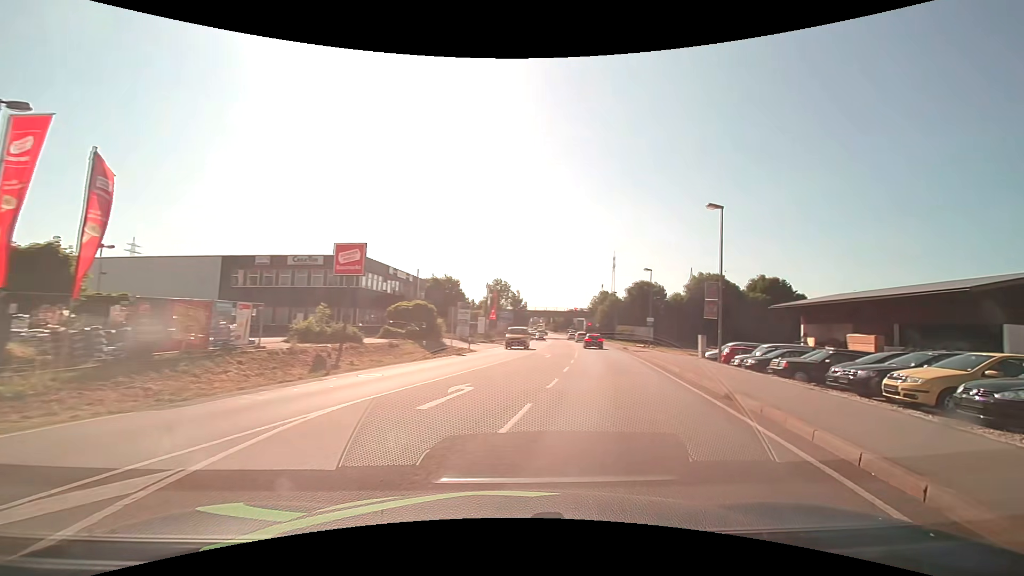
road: primary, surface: asphalt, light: Day
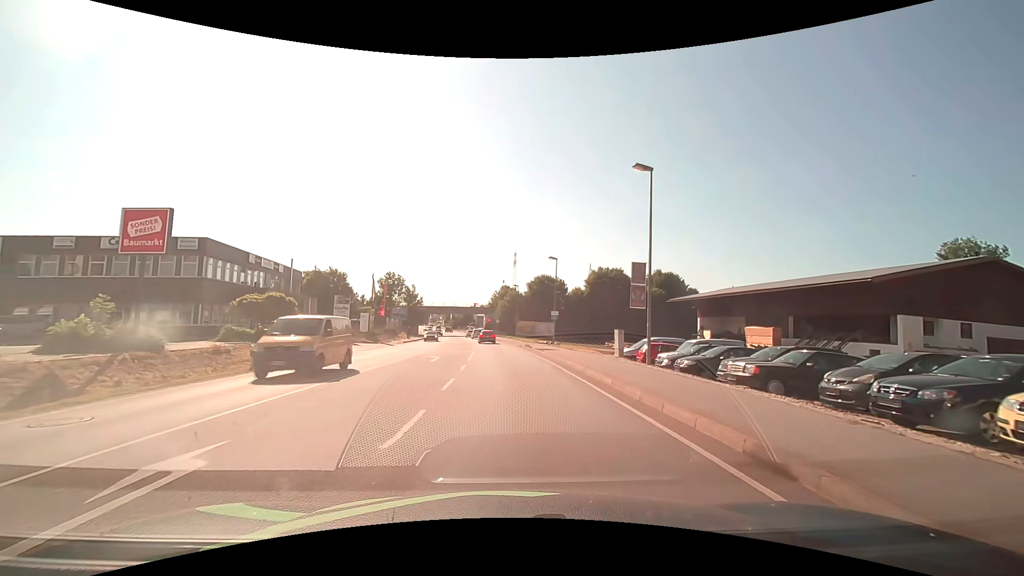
(+1.0, +6.8) m; +11°
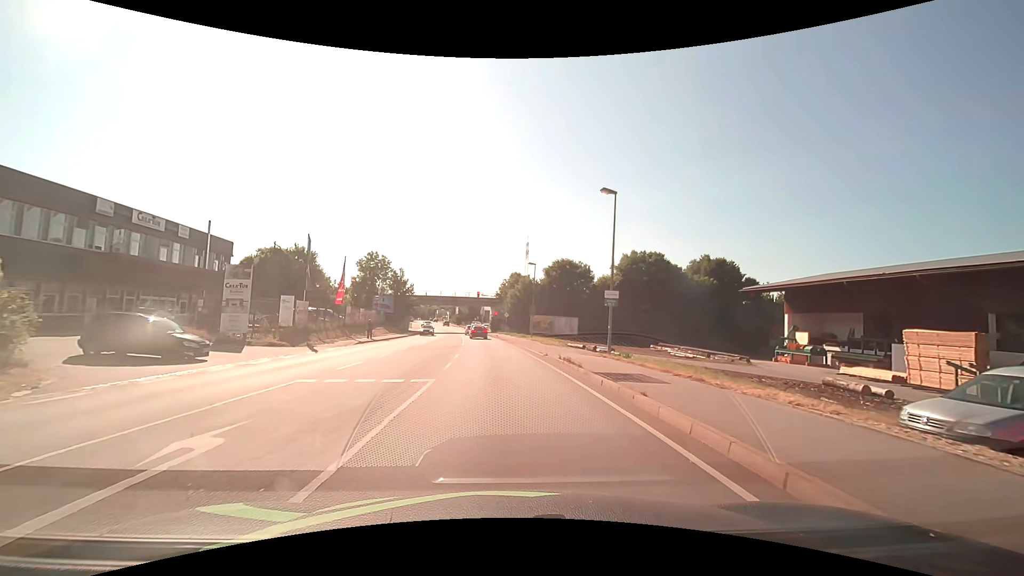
(0.0, +21.5) m; -1°
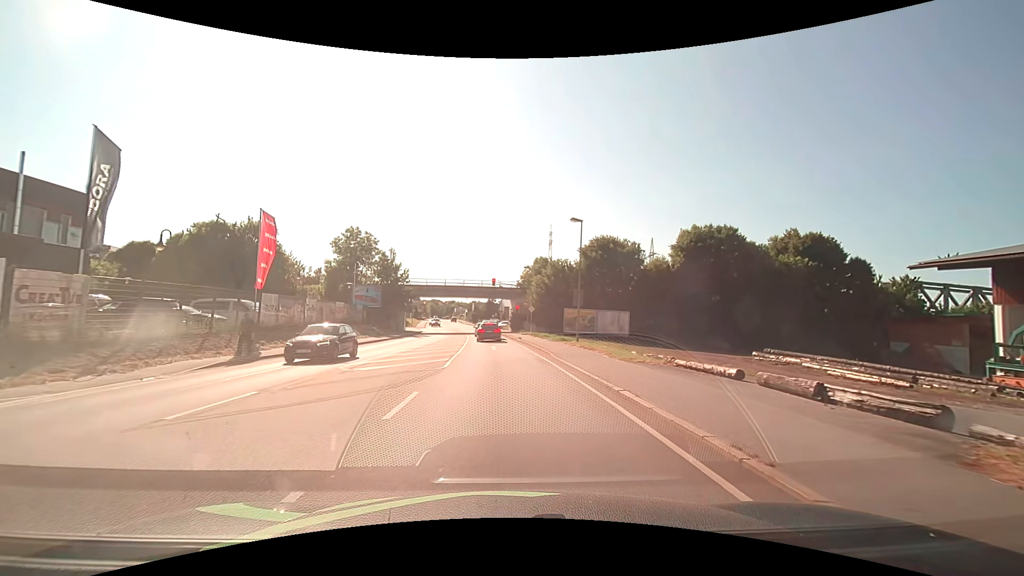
(-0.4, +20.8) m; -2°
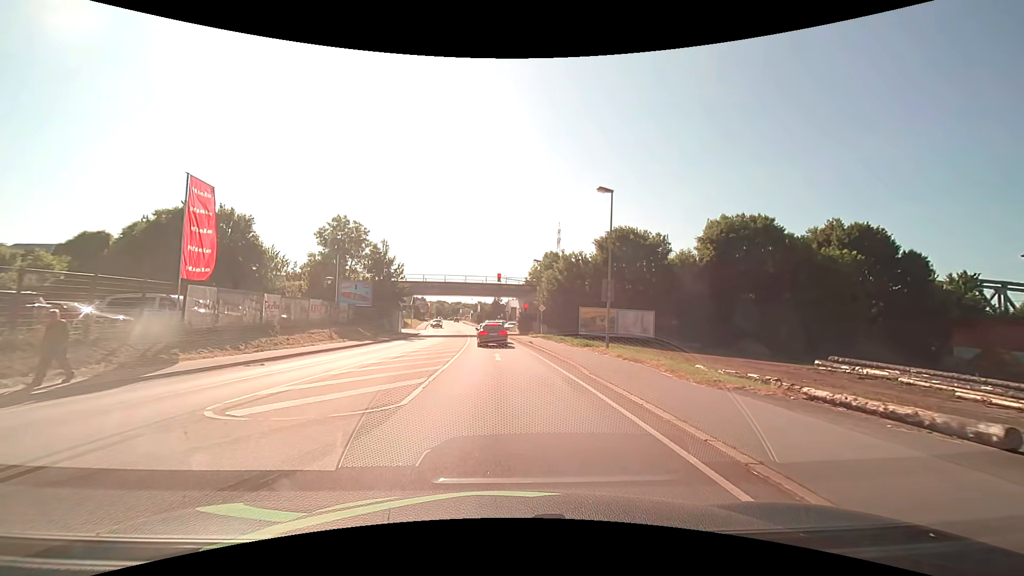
(-0.1, +7.2) m; -1°
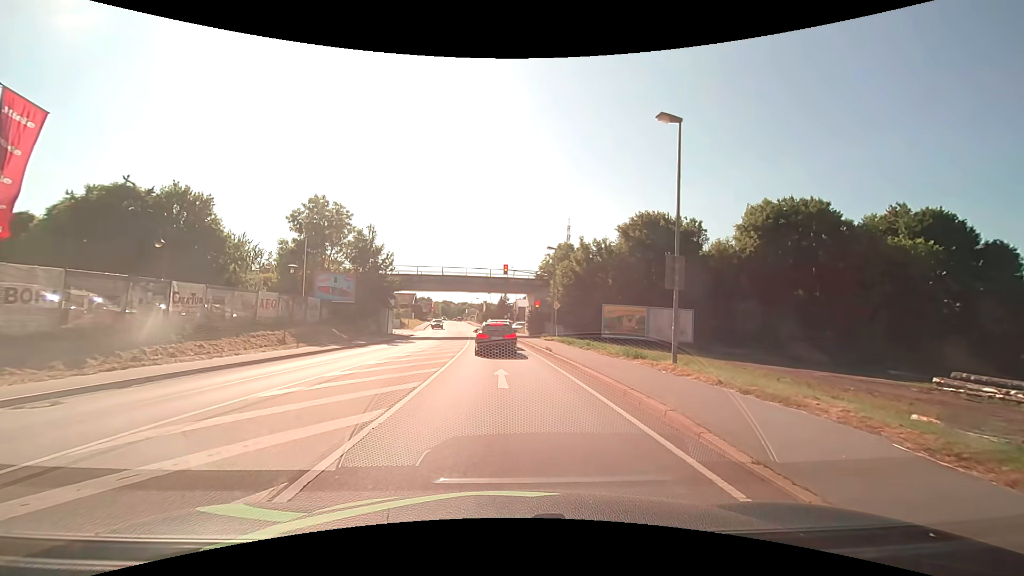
(-0.1, +8.5) m; -1°
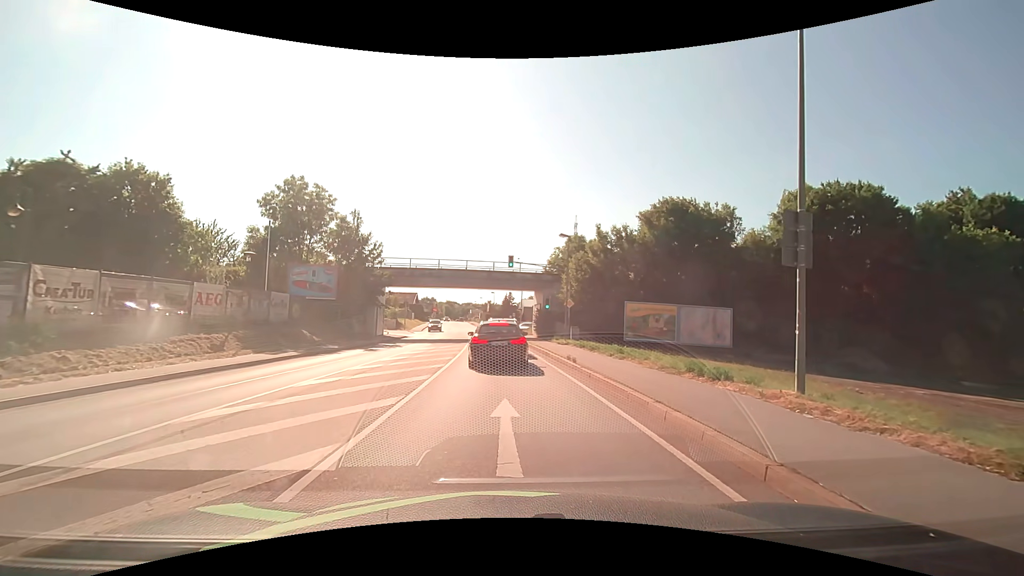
(0.0, +6.2) m; +1°
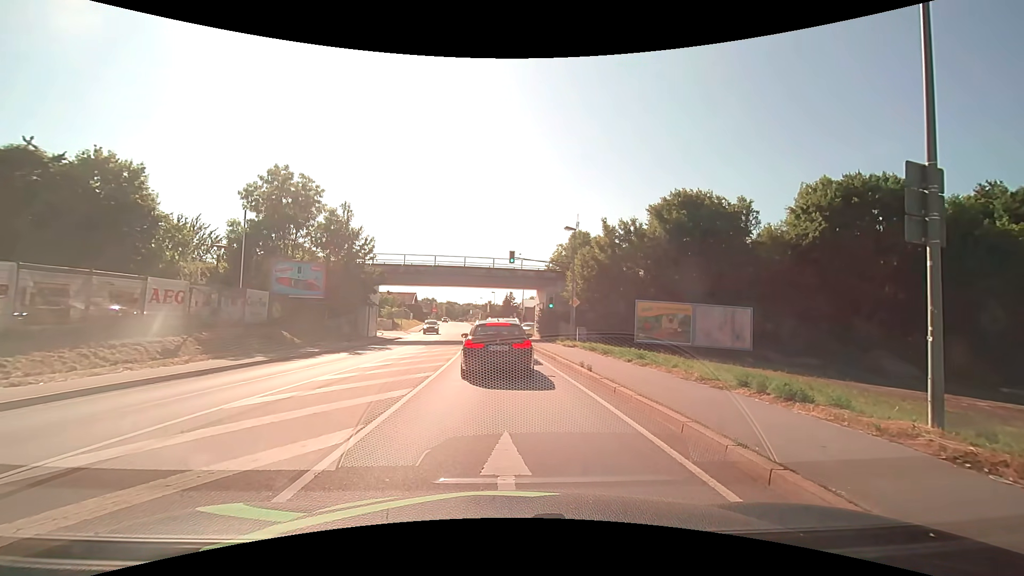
(0.0, +2.7) m; 0°
(0, +10) (-1, +20) (-1, +30) (-2, +40) (-3, +50) (-4, +60) (-5, +70) (-6, +80) (-7, +90) (-8, +100) m
